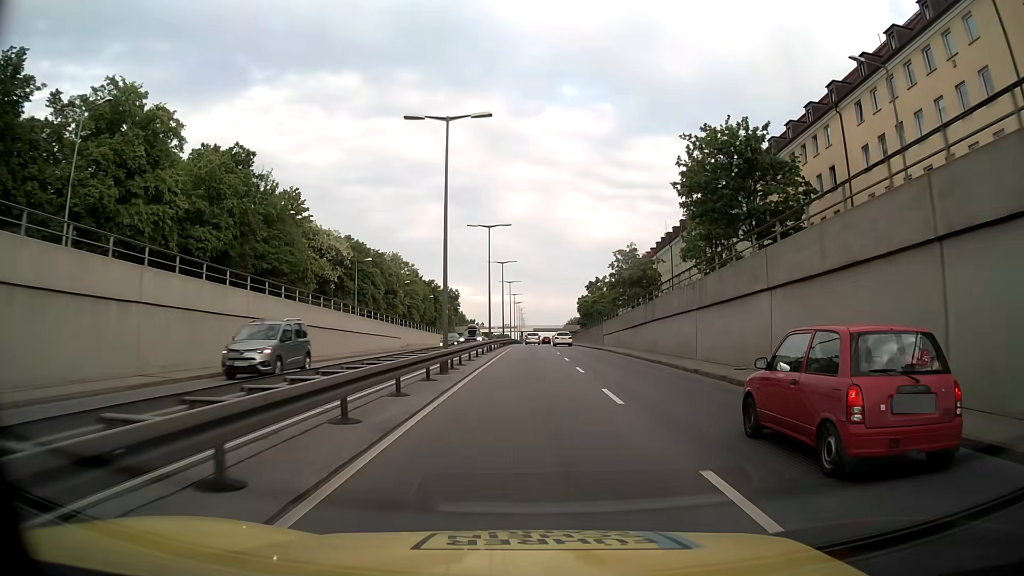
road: trunk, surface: asphalt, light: Day
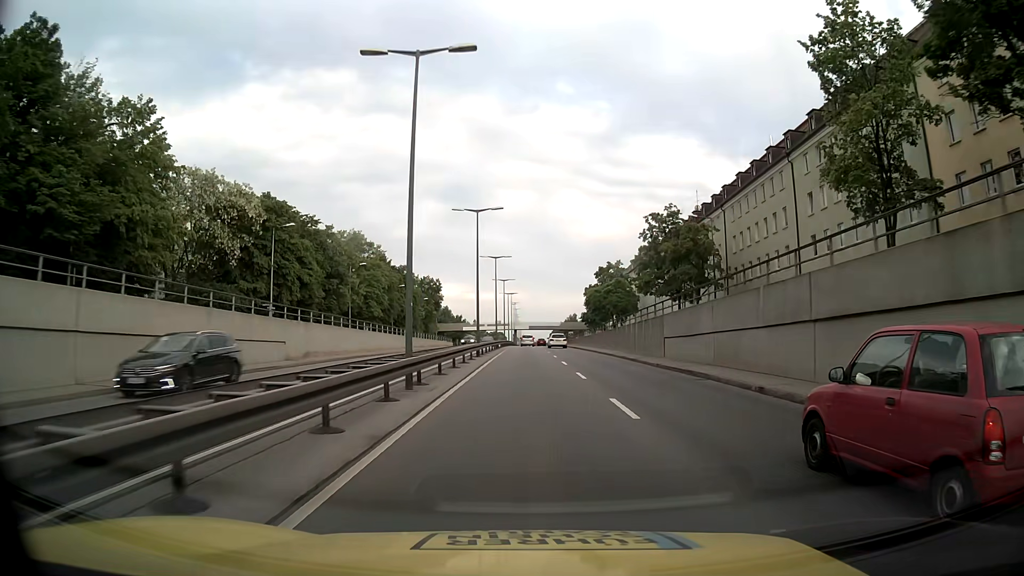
(+0.3, +29.0) m; +1°
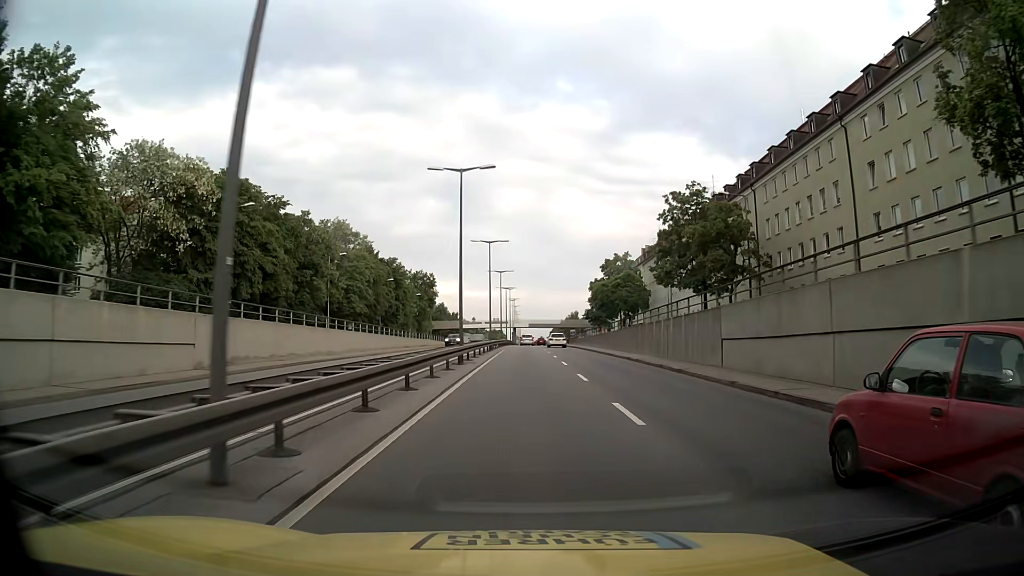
(0.0, +9.7) m; 0°
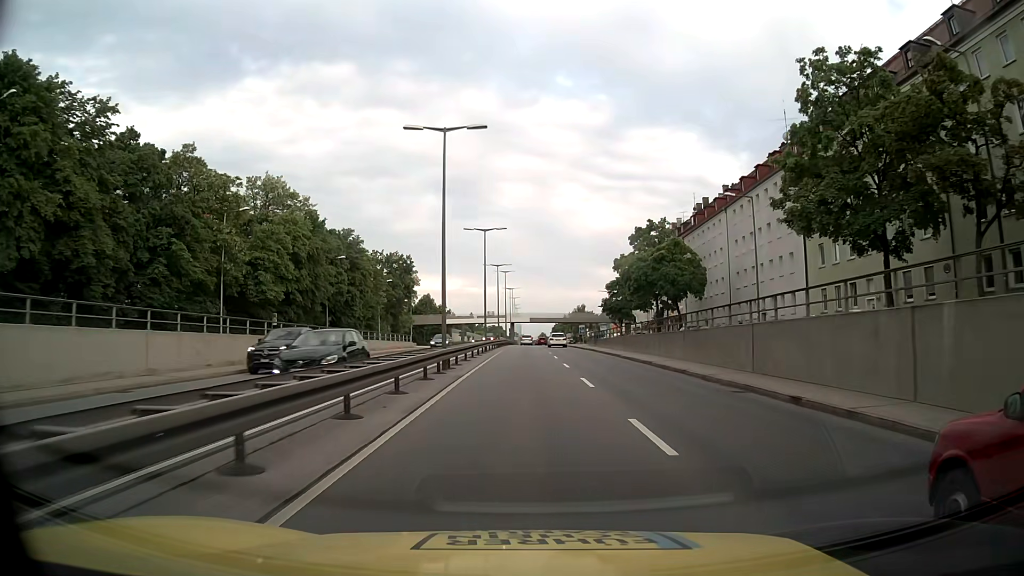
(+0.1, +29.3) m; 0°
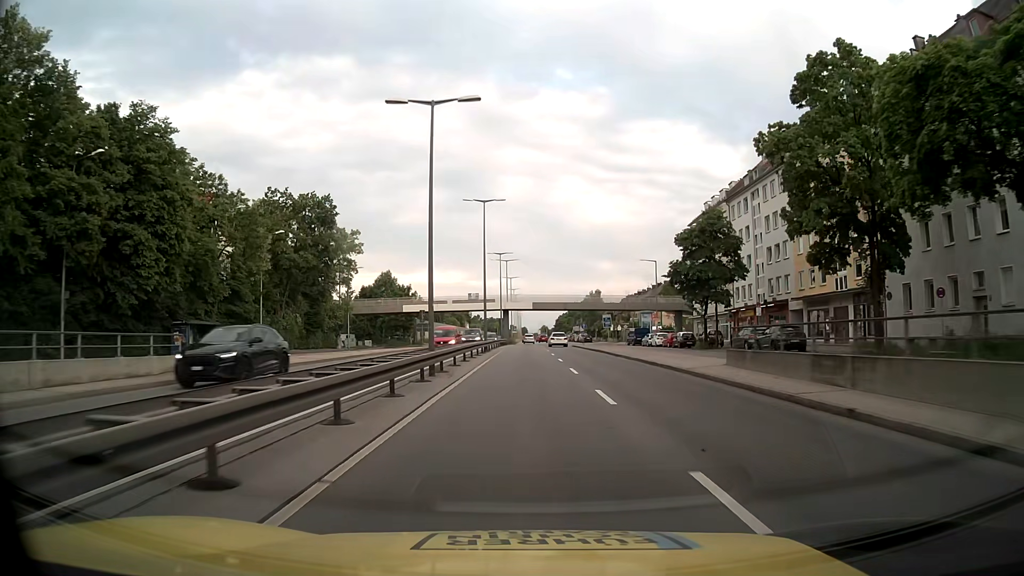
(0.0, +49.0) m; 0°
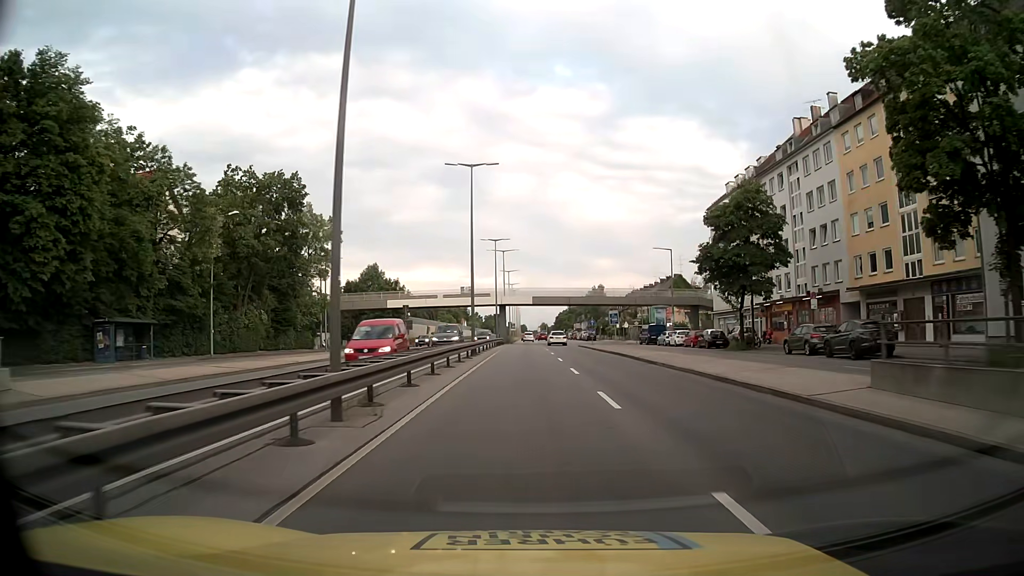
(0.0, +9.8) m; 0°
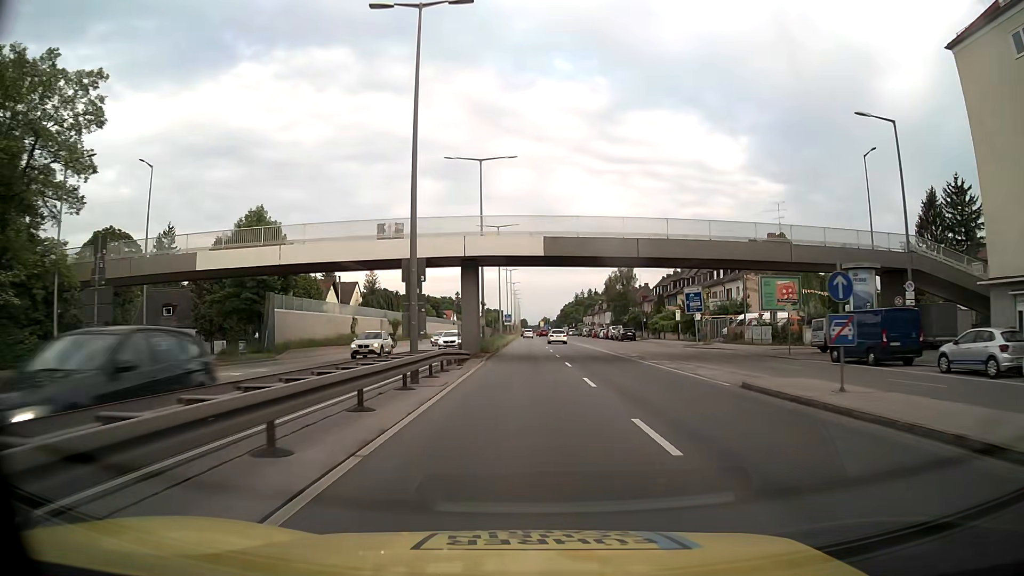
(-0.1, +49.1) m; 0°
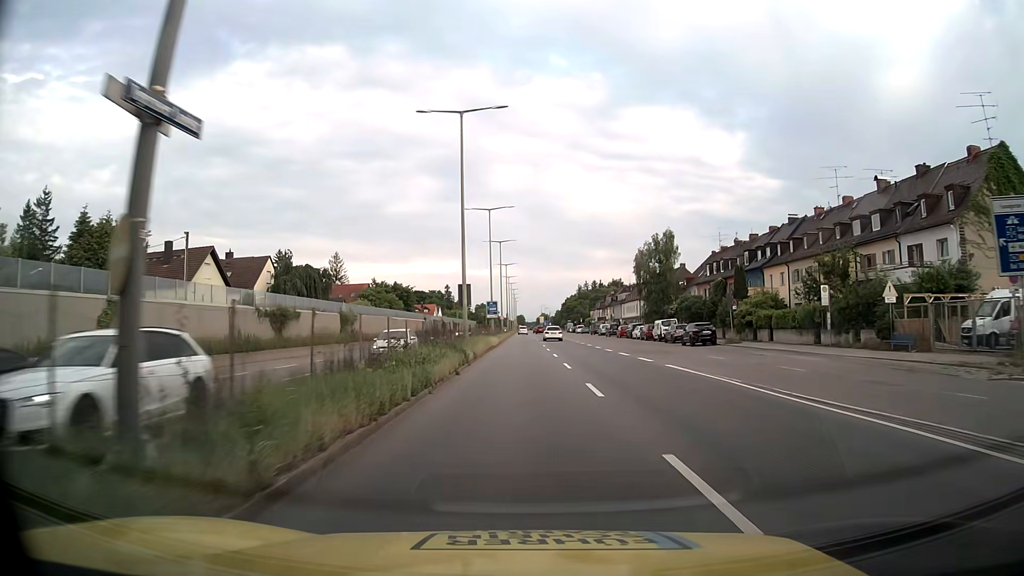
(0.0, +39.4) m; 0°
(0, +10) (0, +20) (0, +30) (0, +40) (0, +50) (0, +60) (0, +70) (0, +80) (-1, +90) (-1, +100) m
